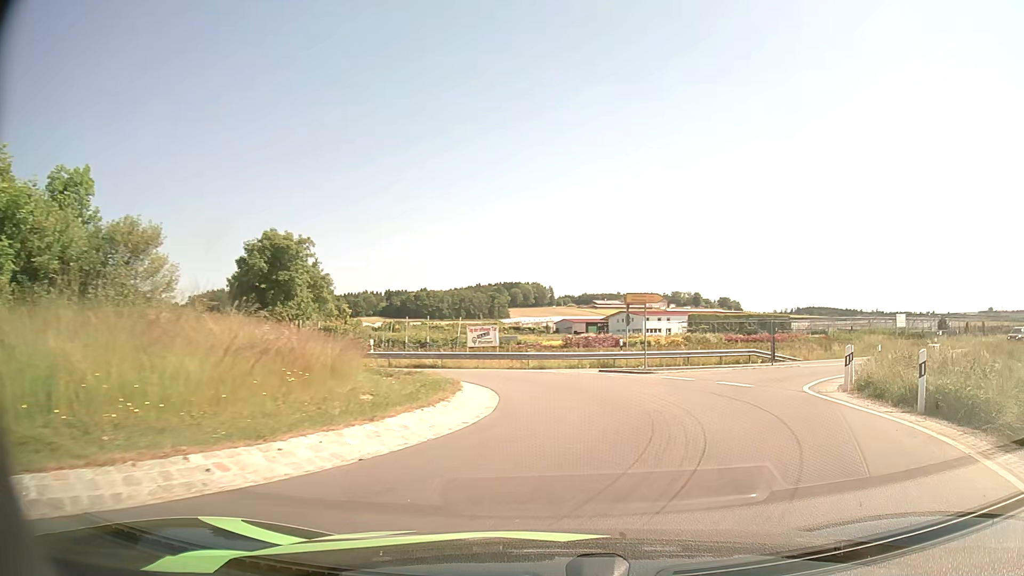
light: Day
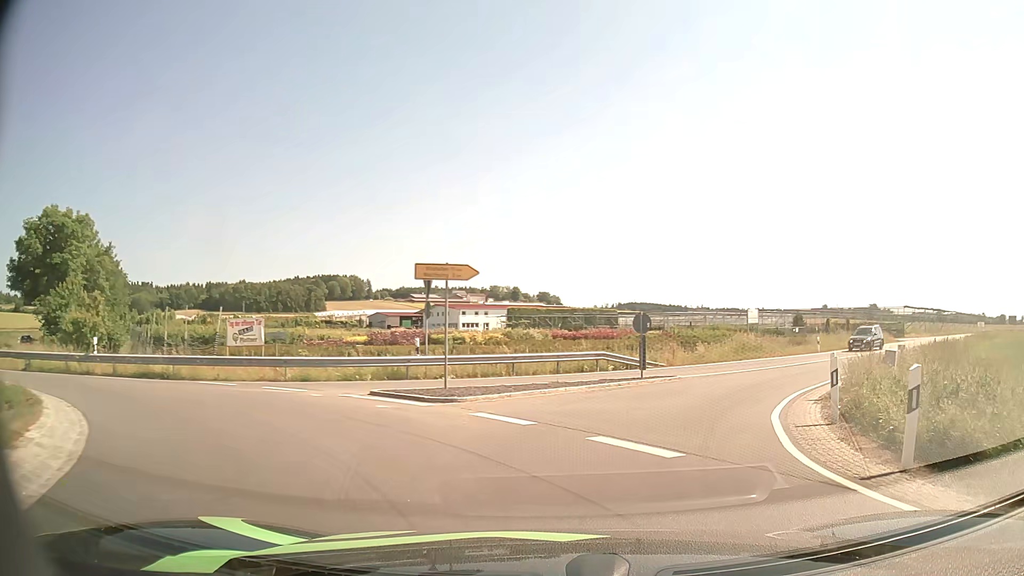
(+1.3, +9.4) m; +15°
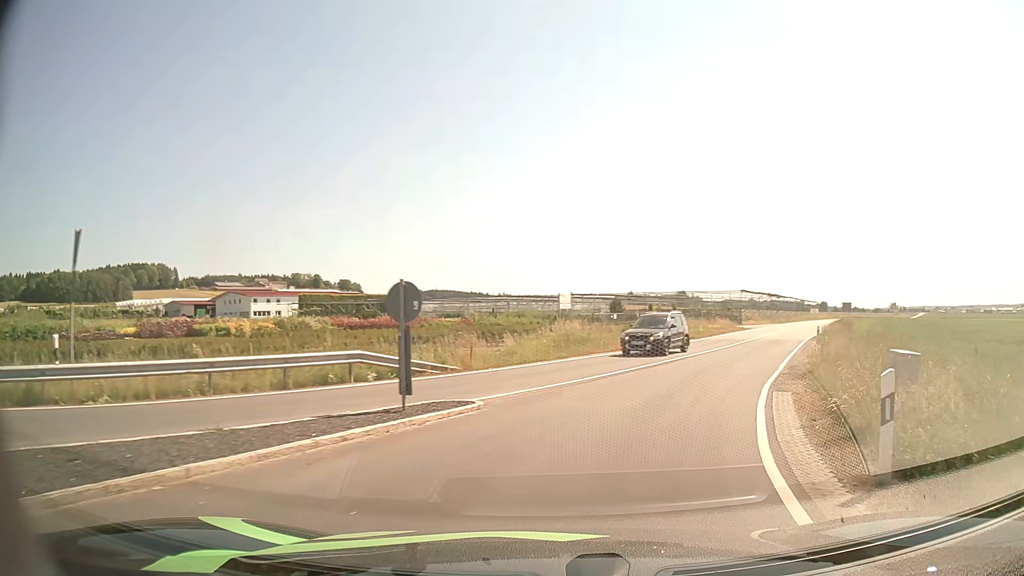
(+1.4, +9.7) m; +17°
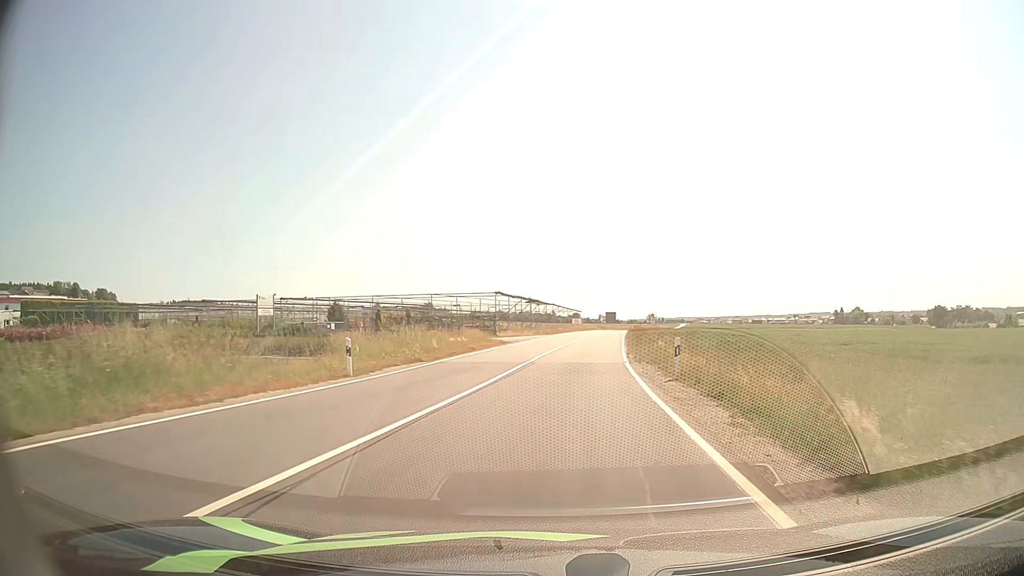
(+4.1, +17.8) m; +22°
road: tertiary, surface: asphalt
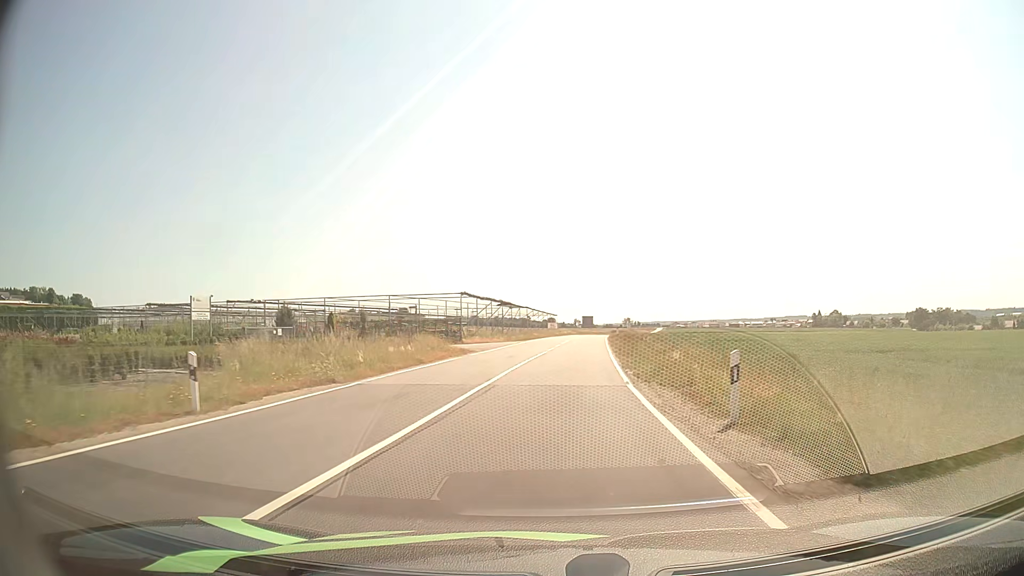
(+0.1, +7.3) m; +2°
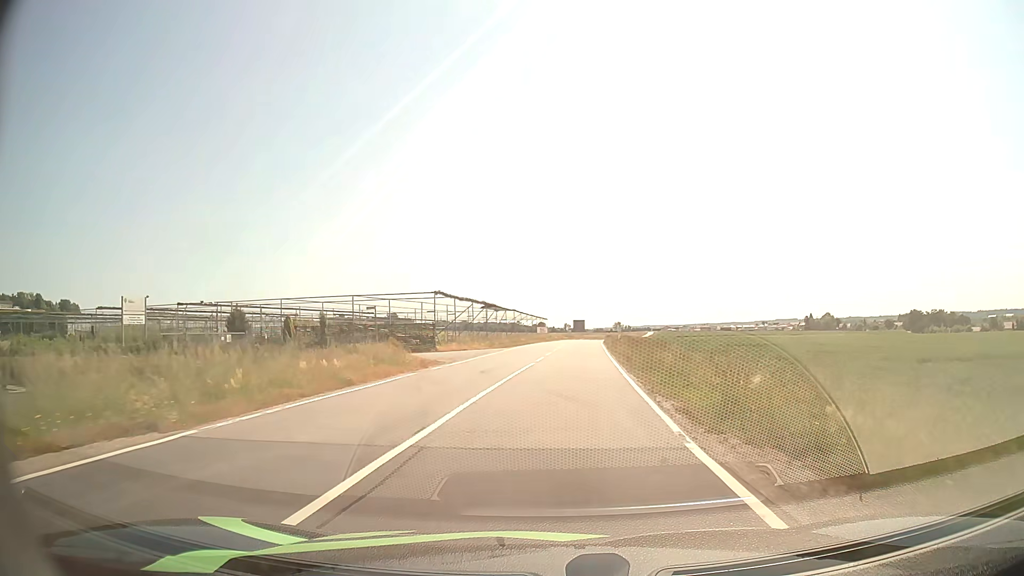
(+0.1, +7.7) m; +1°
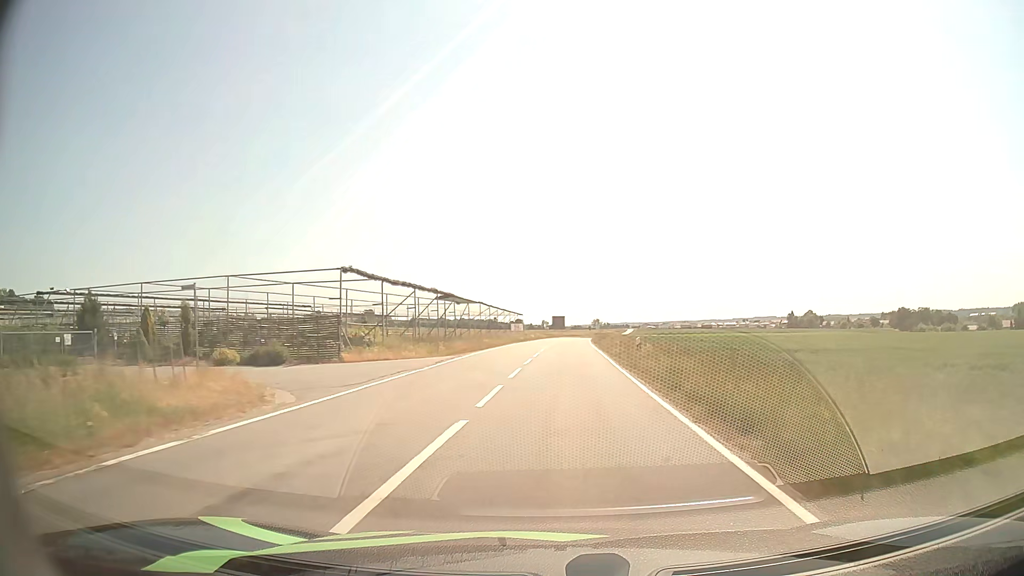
(+0.2, +16.7) m; +2°
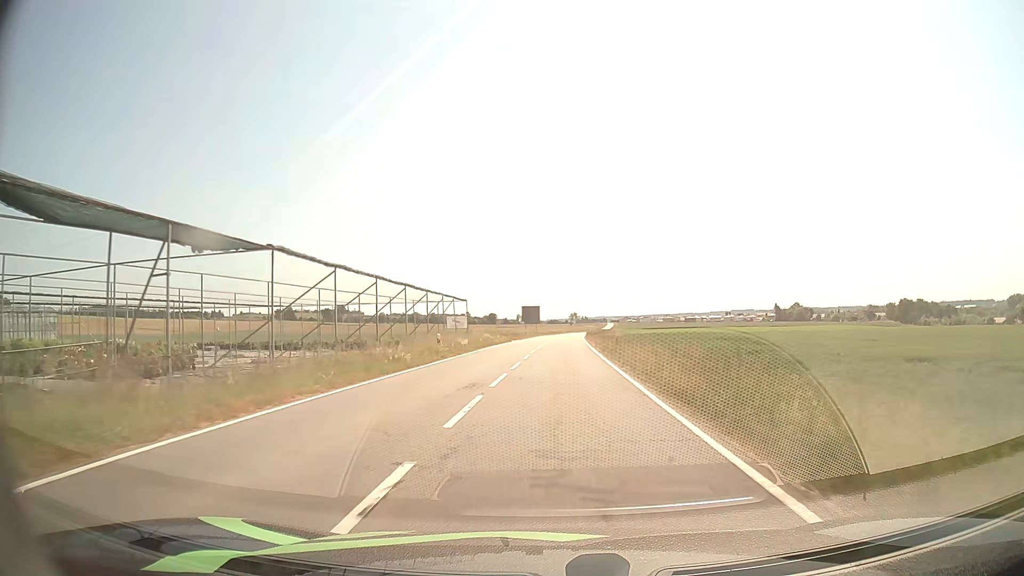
(+1.4, +46.0) m; +2°
(0, +10) (0, +20) (0, +30) (0, +40) (+1, +50) (+1, +60) (+2, +70) (+2, +80) (+3, +90) (+3, +100) m
